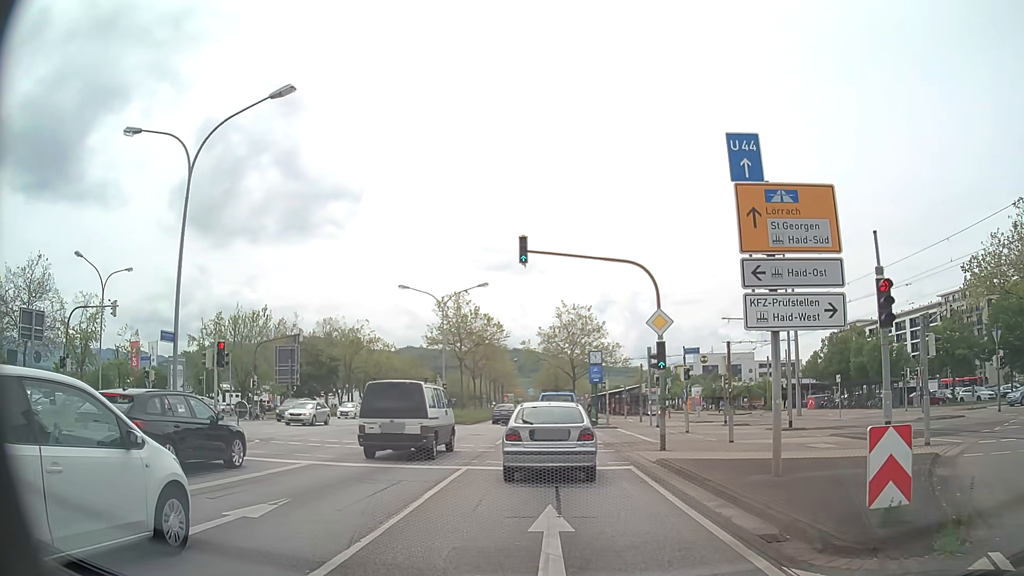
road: primary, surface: asphalt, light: Day
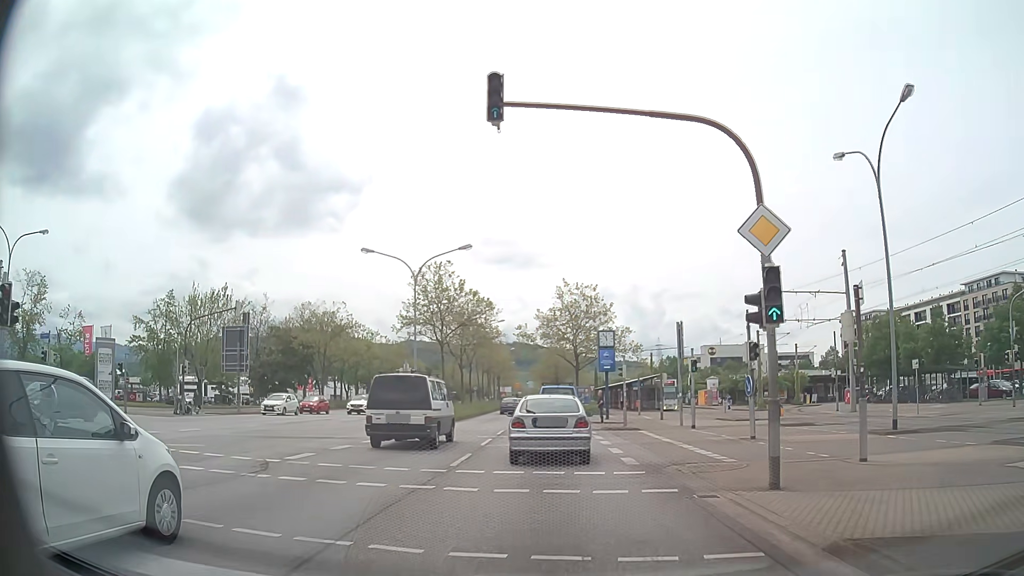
(+0.1, +10.5) m; 0°
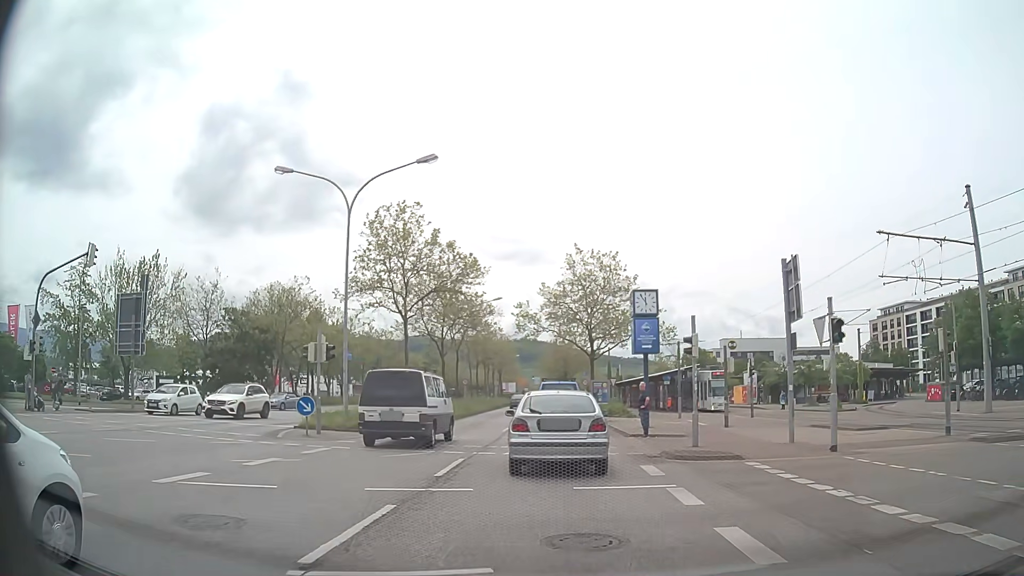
(0.0, +14.4) m; 0°
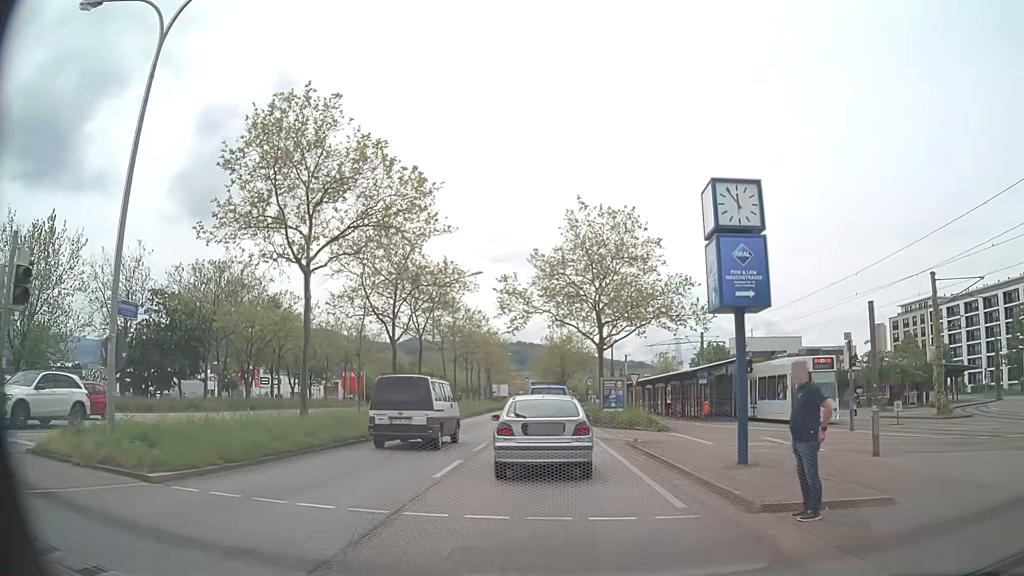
(0.0, +13.7) m; 0°
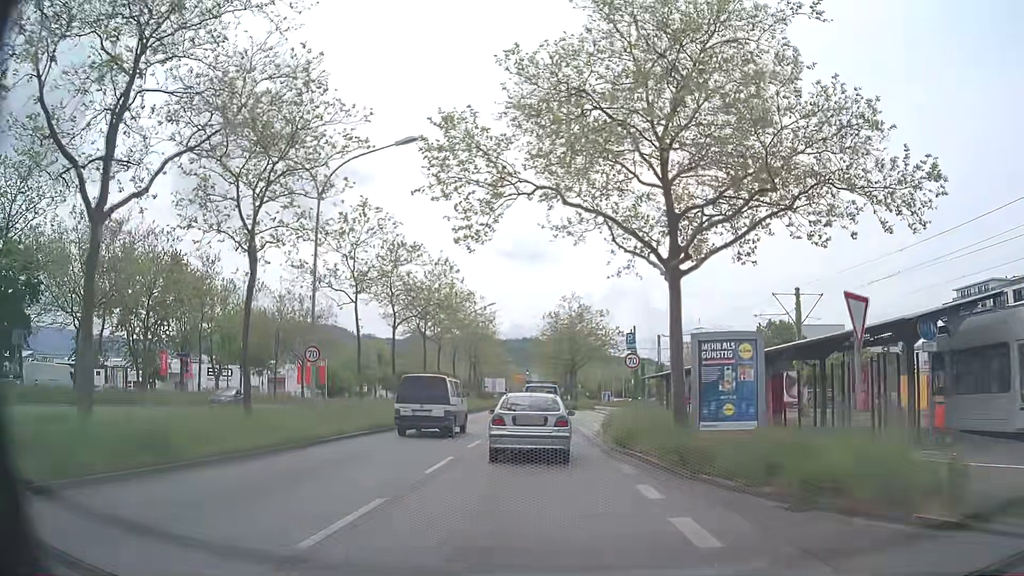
(+0.2, +24.1) m; 0°
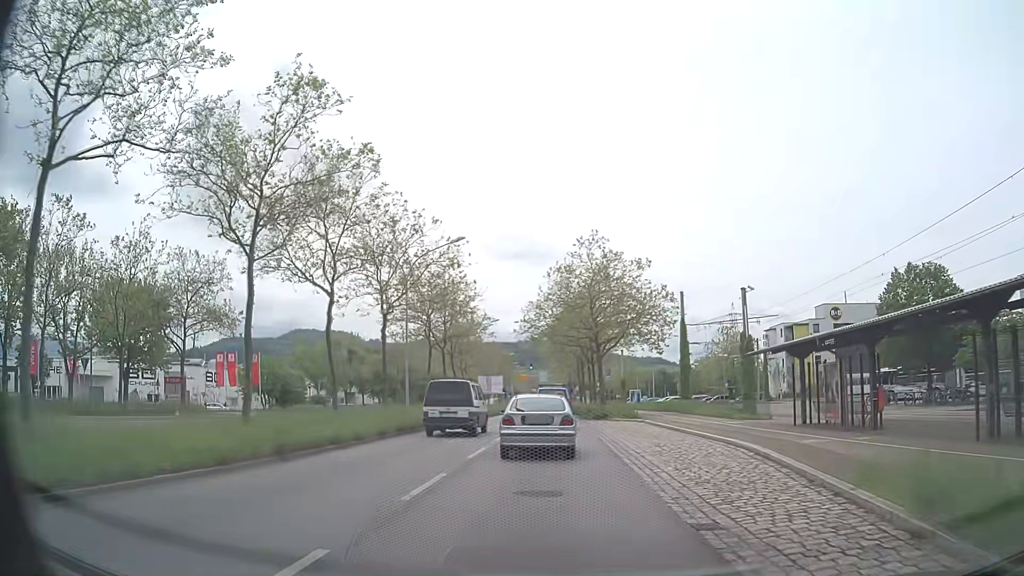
(0.0, +27.0) m; -1°
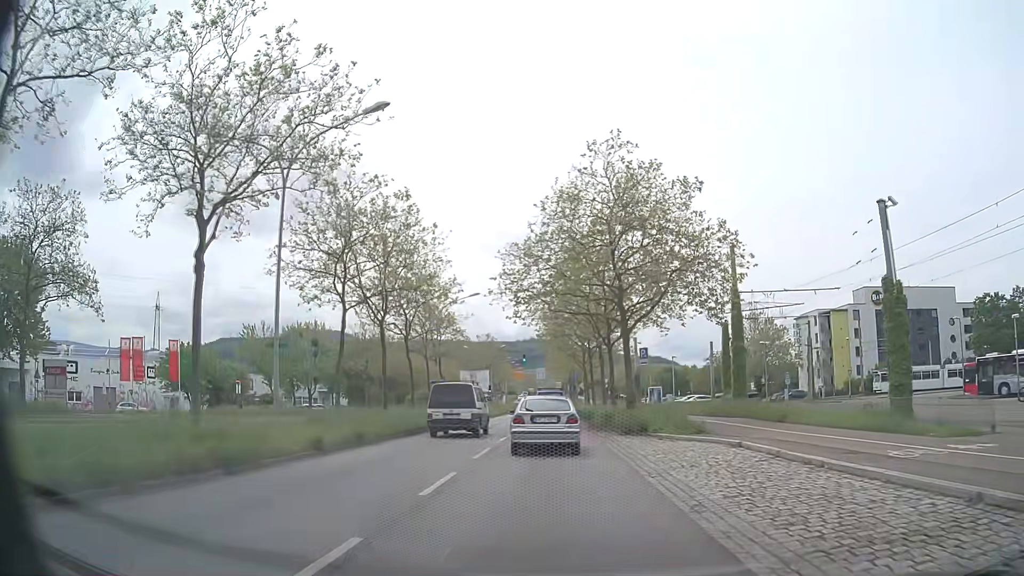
(+0.2, +17.5) m; 0°
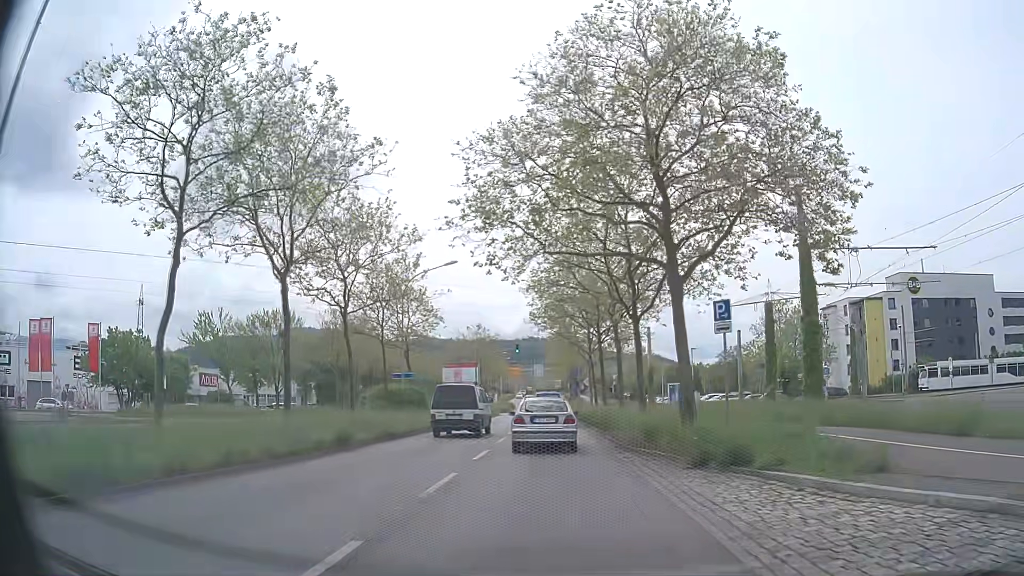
(+0.1, +12.1) m; 0°
(0, +10) (0, +20) (0, +30) (0, +40) (0, +50) (0, +60) (0, +70) (0, +80) (0, +90) (0, +100) m
